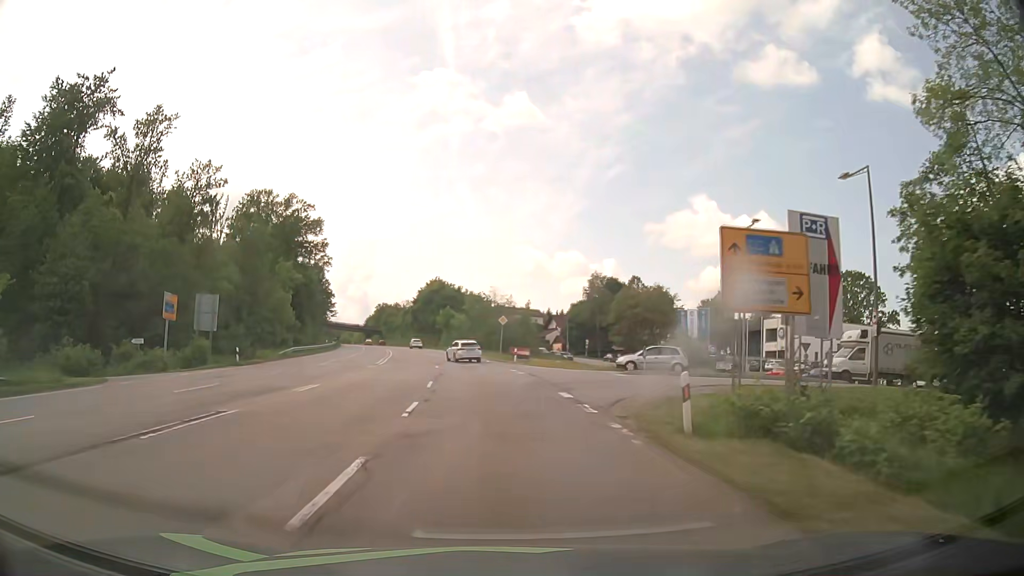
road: secondary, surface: asphalt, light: Day
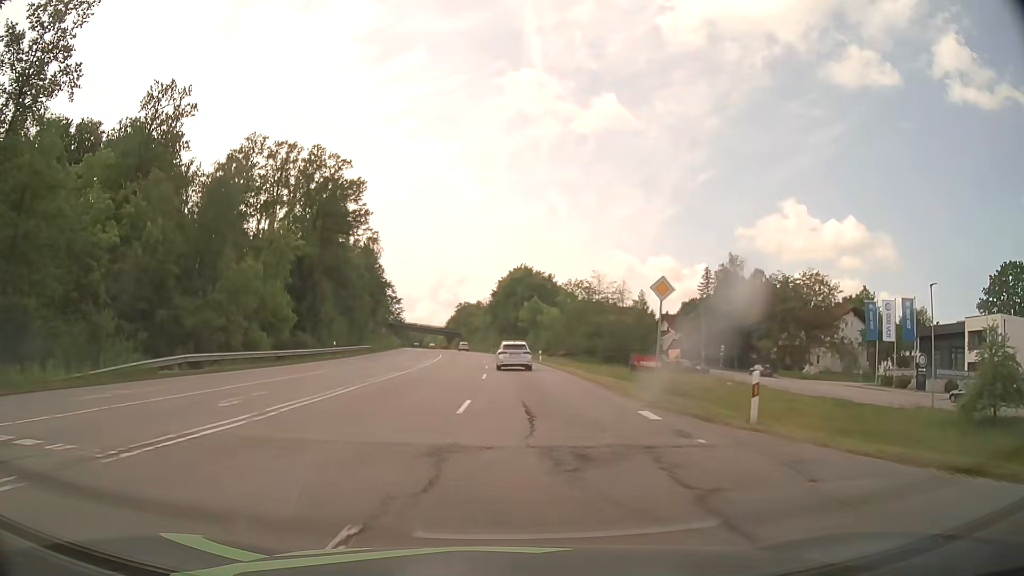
(-1.8, +34.4) m; -7°
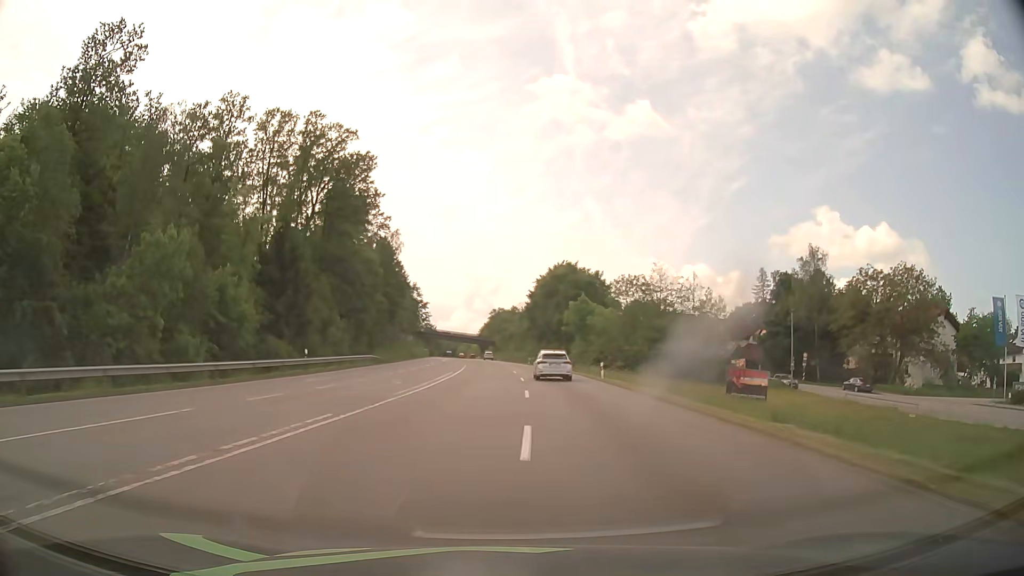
(-0.6, +17.4) m; -4°
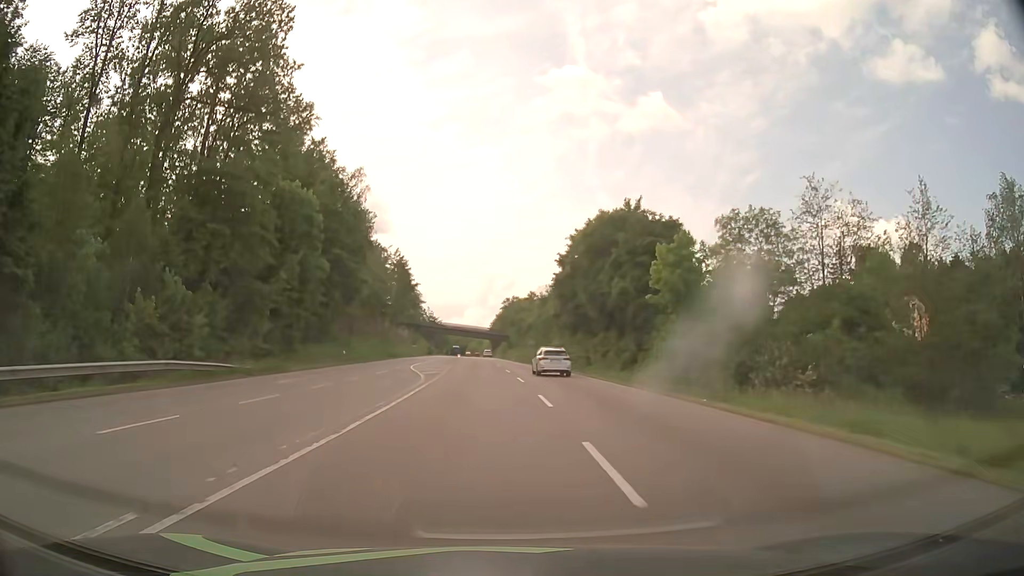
(-0.1, +38.6) m; -1°
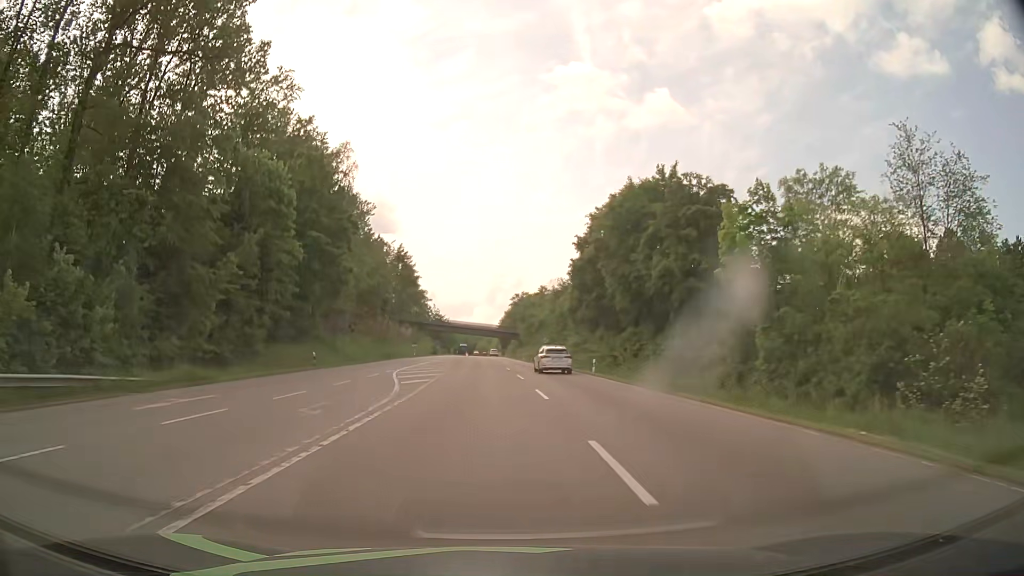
(-0.1, +10.3) m; -1°
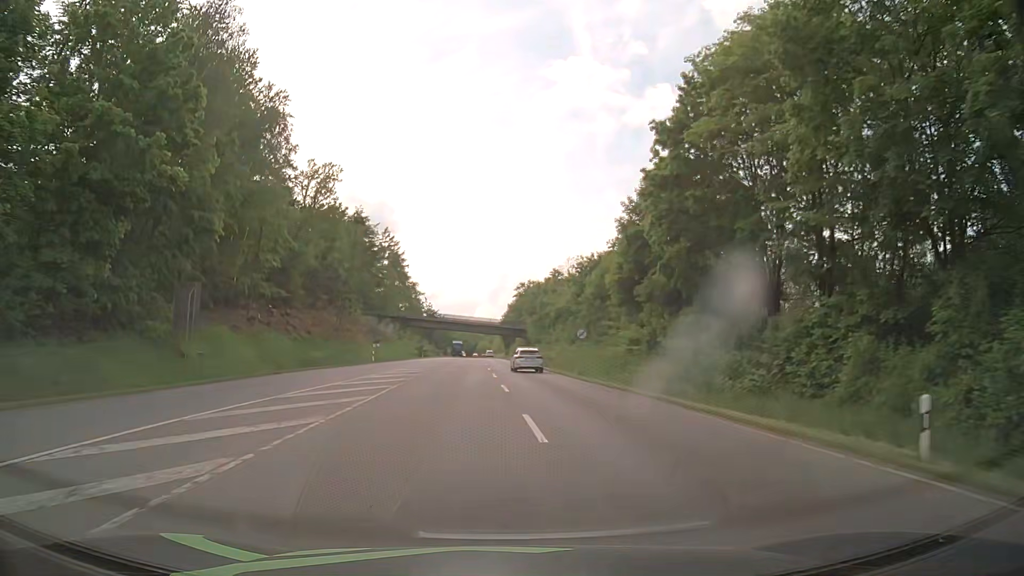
(-0.2, +32.2) m; -1°
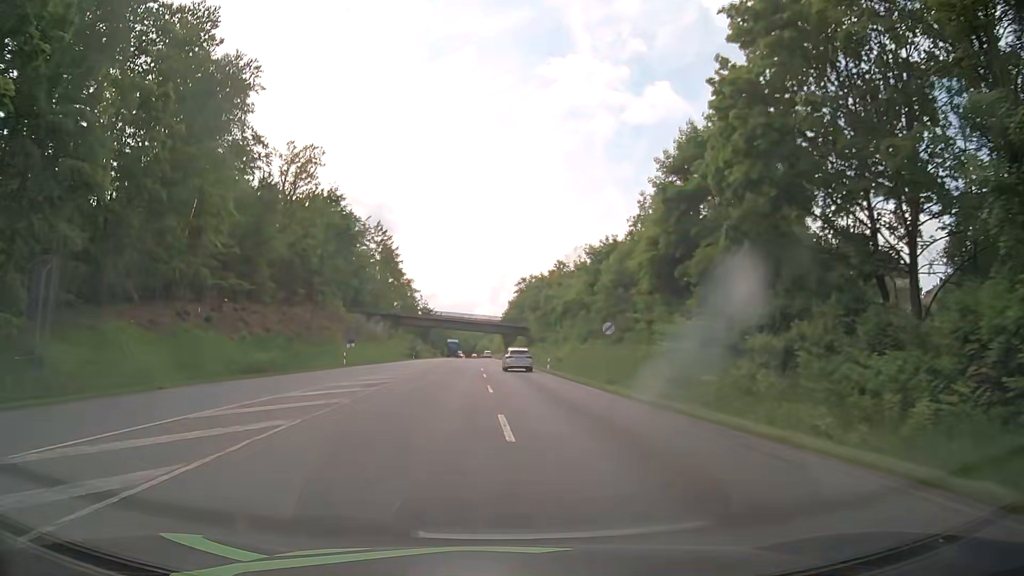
(+0.1, +11.4) m; 0°
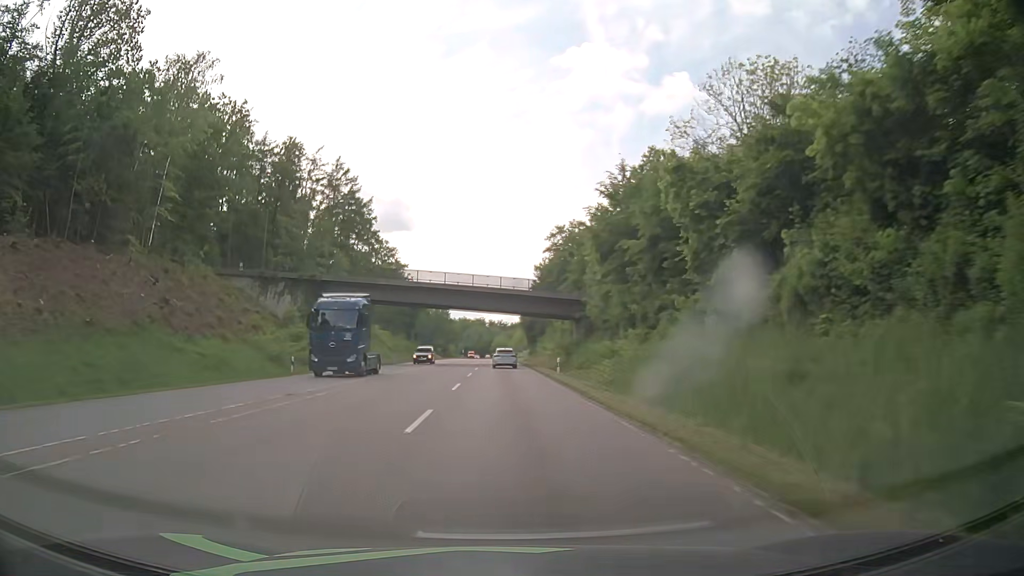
(-0.2, +62.7) m; -1°
(0, +10) (0, +20) (0, +30) (0, +40) (-1, +50) (-1, +60) (-1, +70) (-1, +80) (-1, +90) (-1, +100) m
